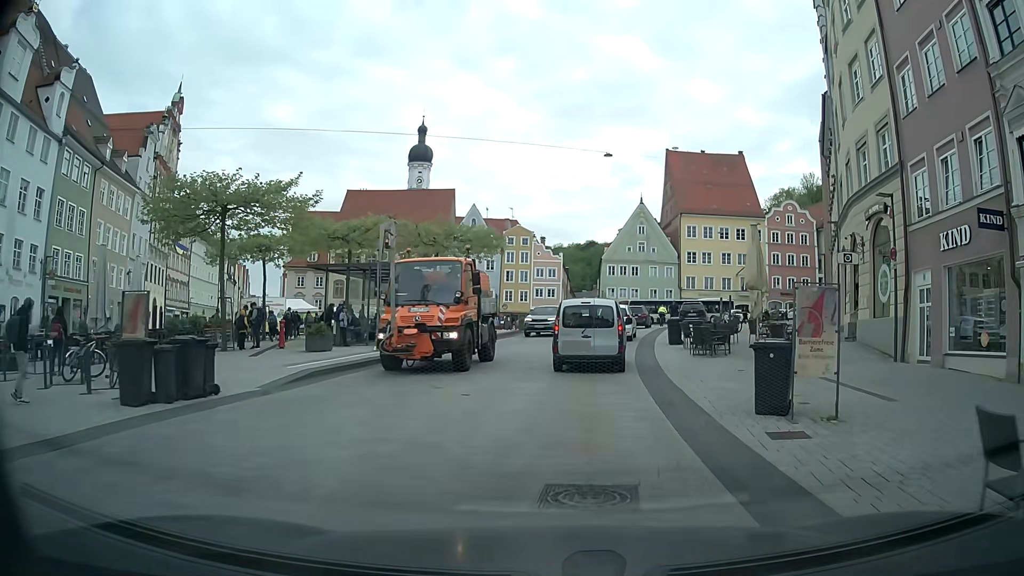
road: secondary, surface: asphalt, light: Day
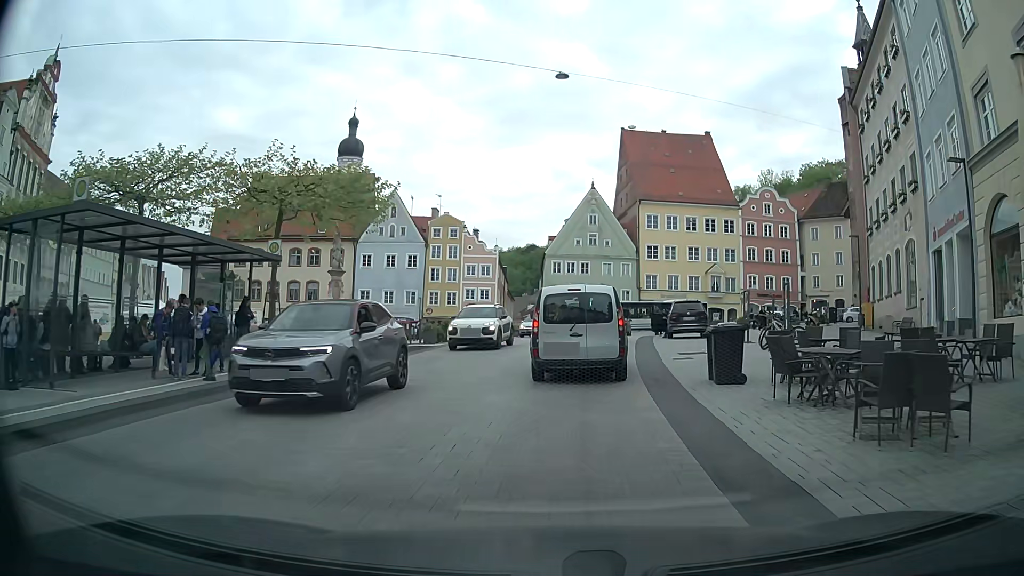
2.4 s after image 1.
(+0.6, +15.3) m; +6°
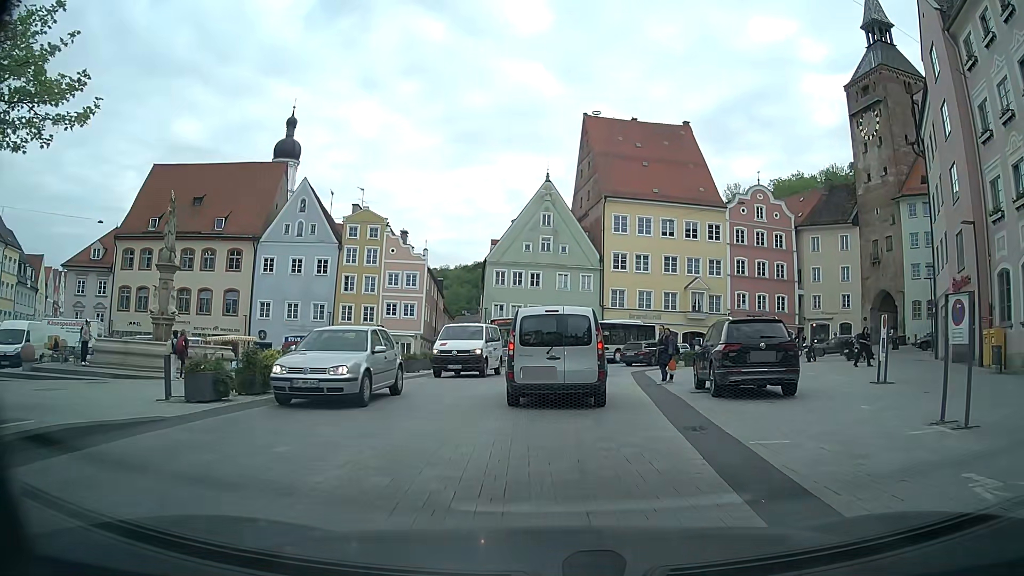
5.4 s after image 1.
(+0.4, +15.7) m; +4°
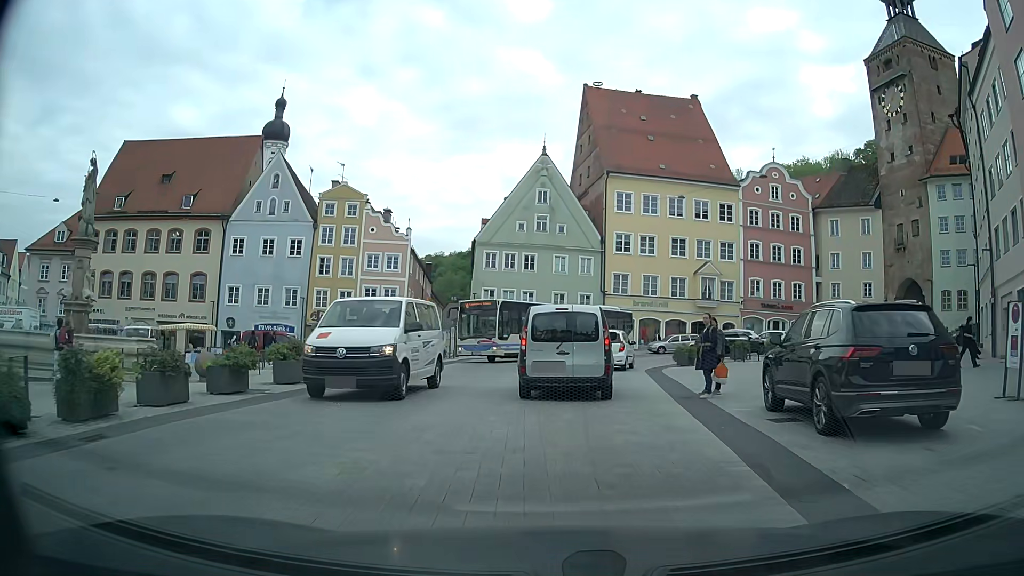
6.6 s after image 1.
(0.0, +6.1) m; 0°
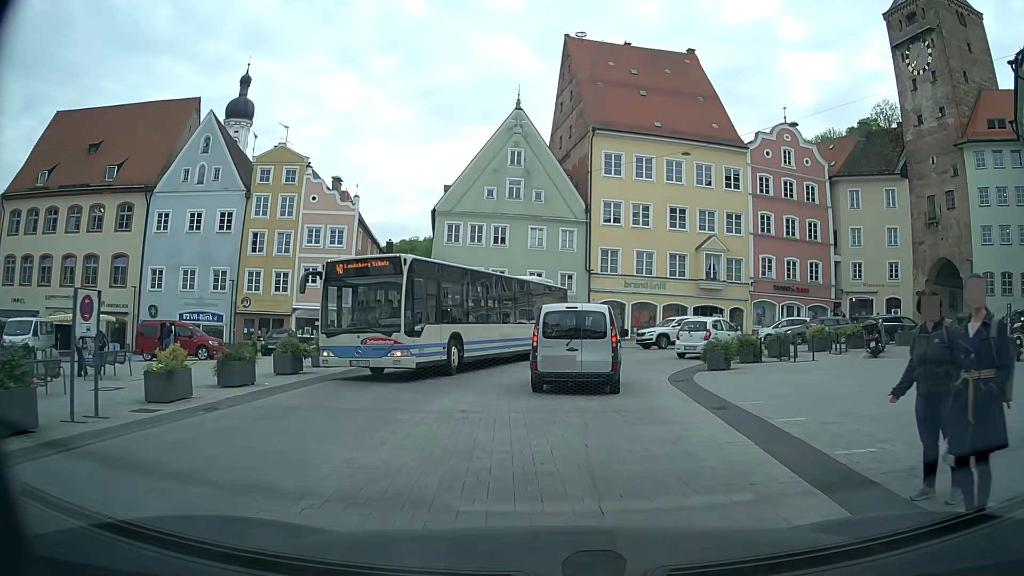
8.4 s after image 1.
(+0.2, +9.6) m; +2°
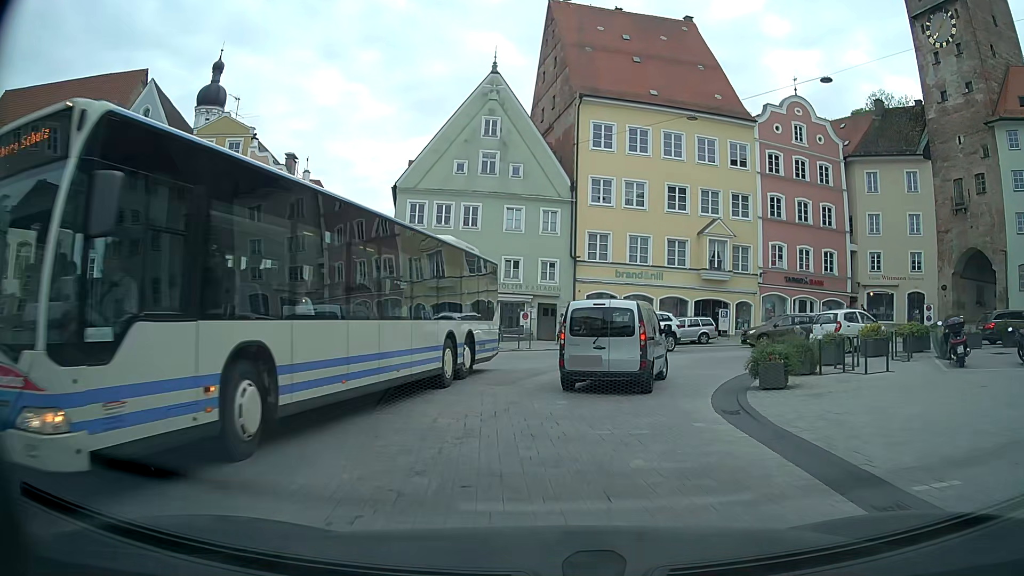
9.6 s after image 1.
(+0.1, +6.8) m; +2°
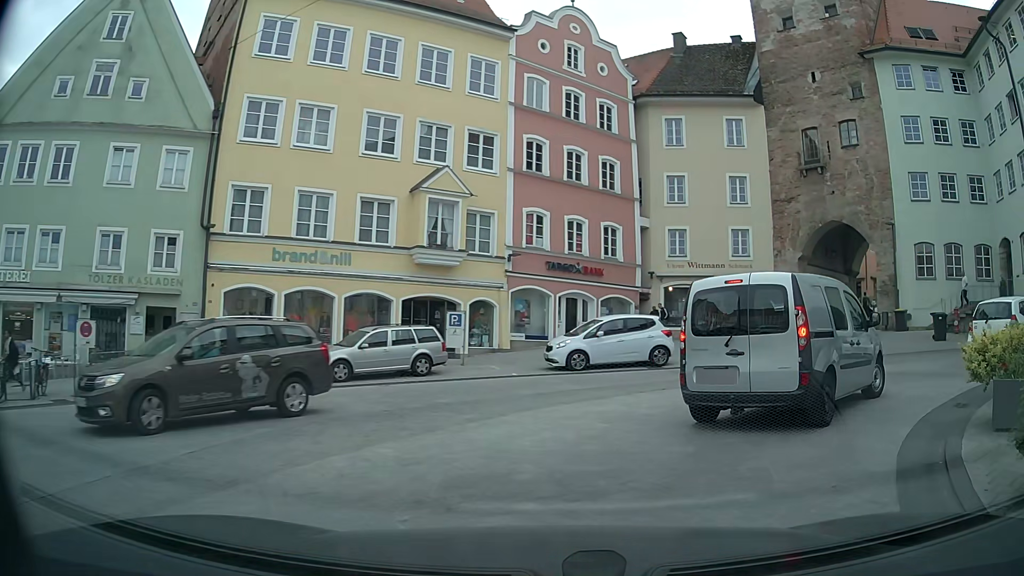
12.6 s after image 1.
(+2.6, +16.8) m; +25°
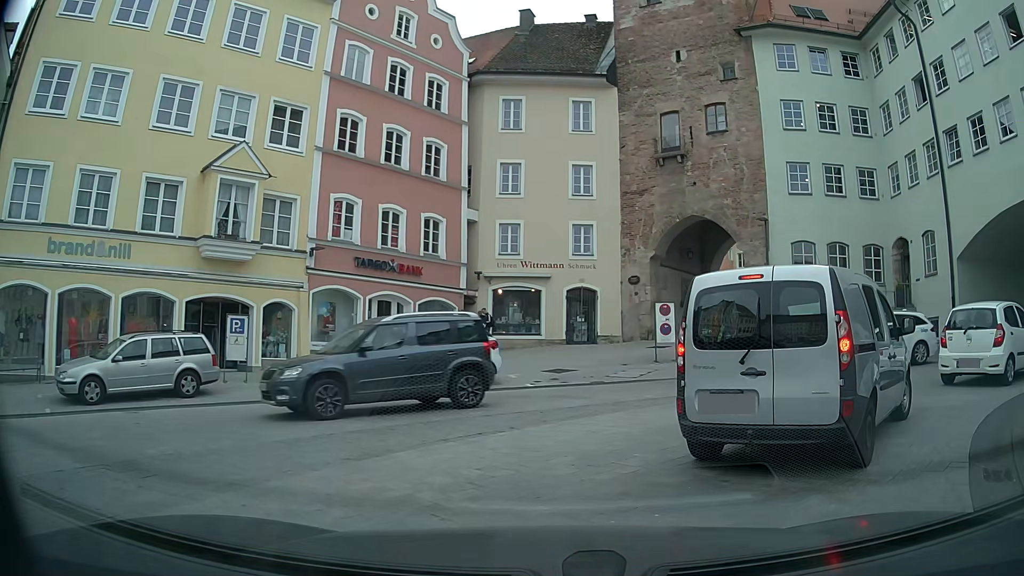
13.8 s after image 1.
(+0.5, +4.2) m; +13°
